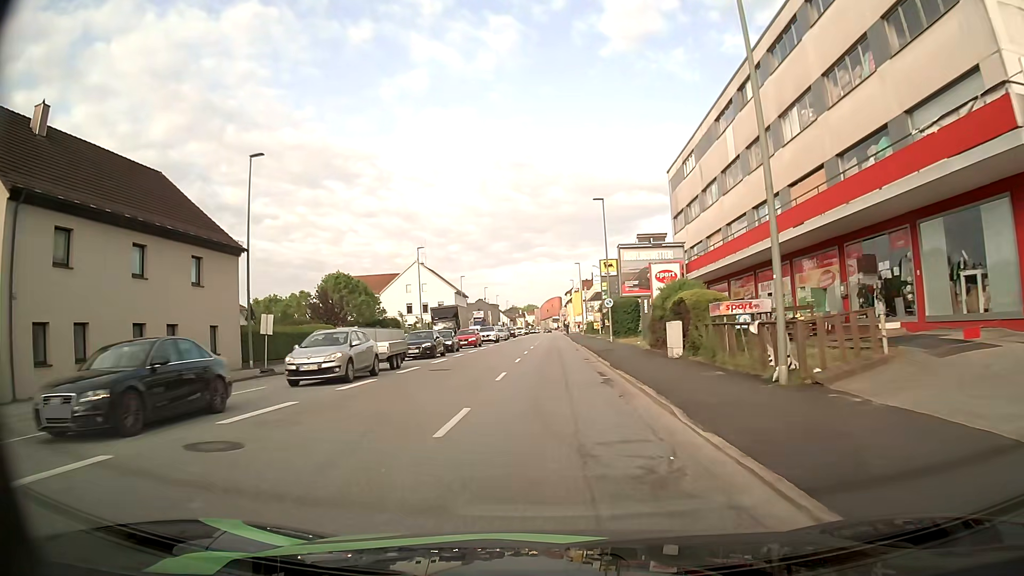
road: tertiary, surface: asphalt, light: Day
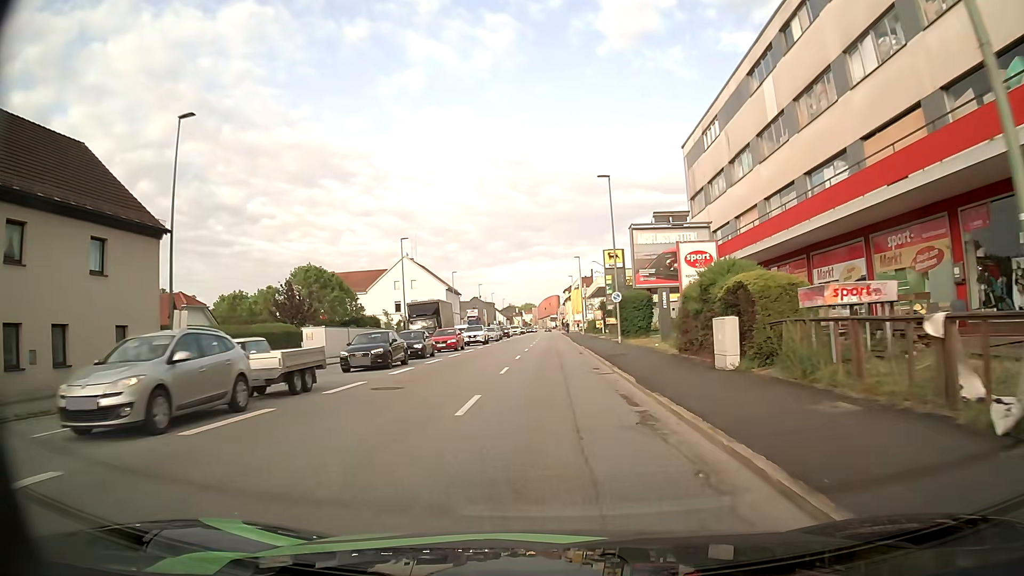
(-0.1, +7.0) m; -1°
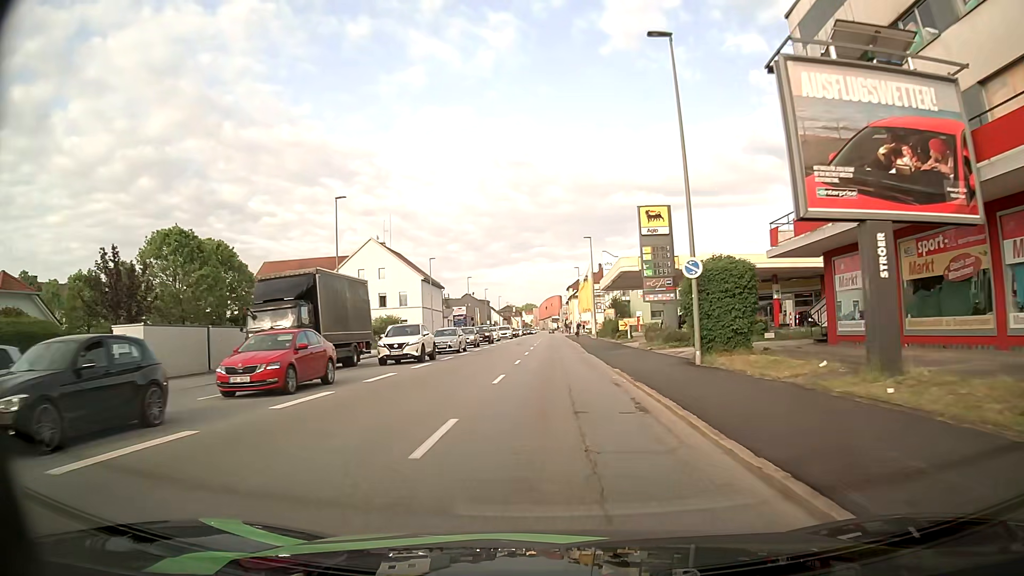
(+0.2, +21.2) m; 0°
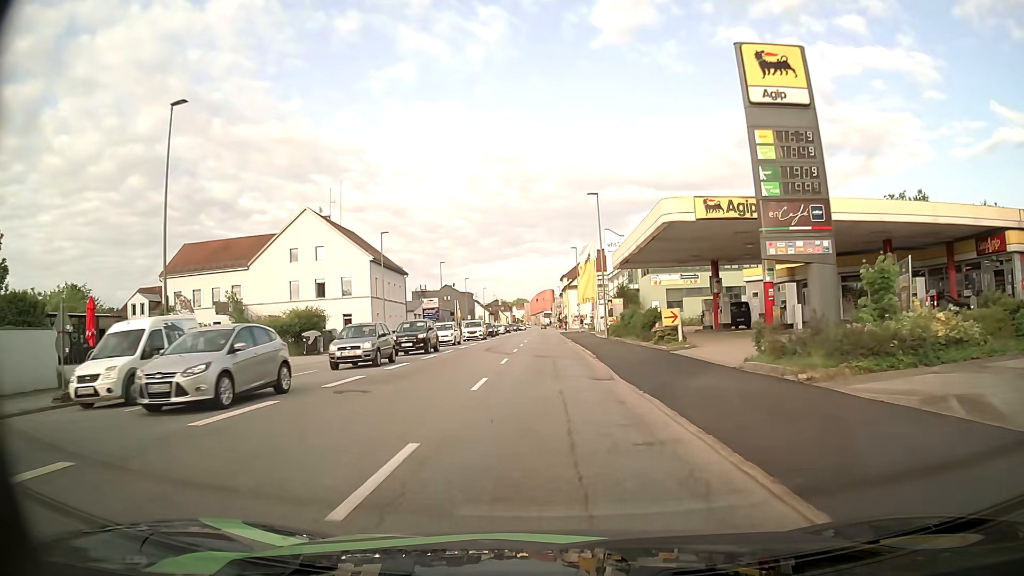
(+0.1, +20.6) m; +1°
